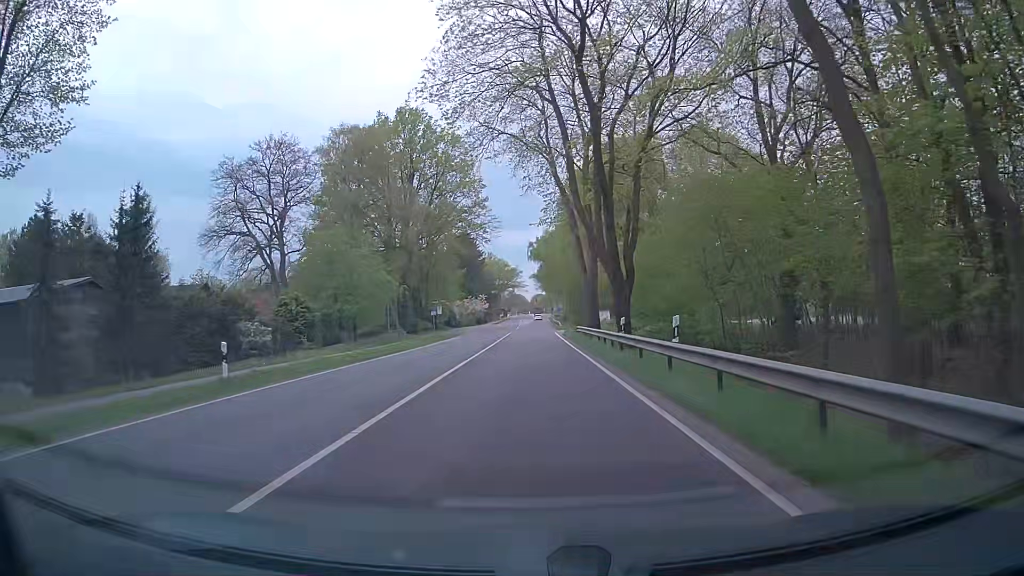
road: primary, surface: asphalt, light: Day
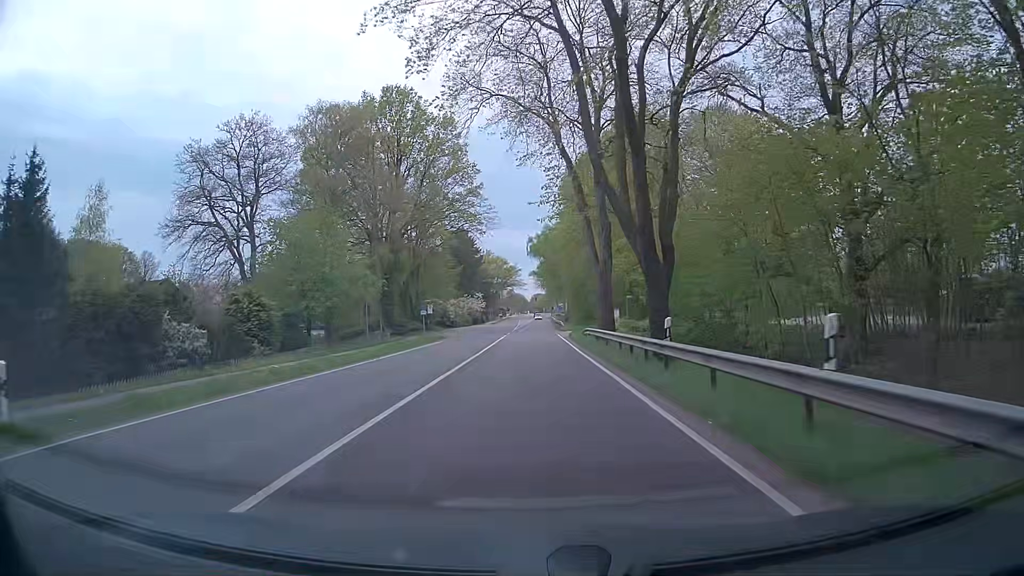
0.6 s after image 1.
(+0.2, +7.6) m; +1°
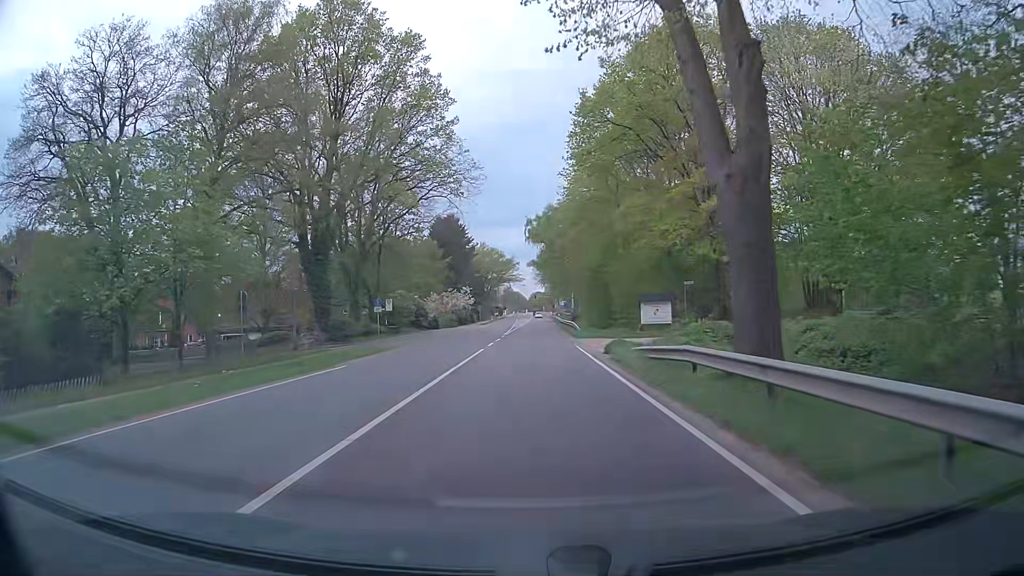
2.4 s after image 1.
(-0.1, +22.9) m; 0°
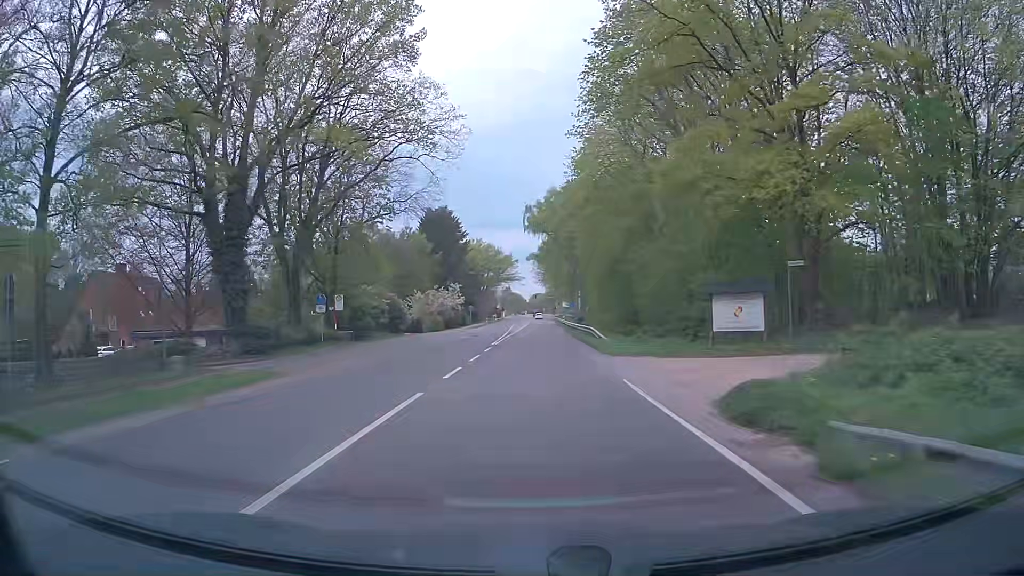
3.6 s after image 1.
(-0.1, +15.2) m; 0°
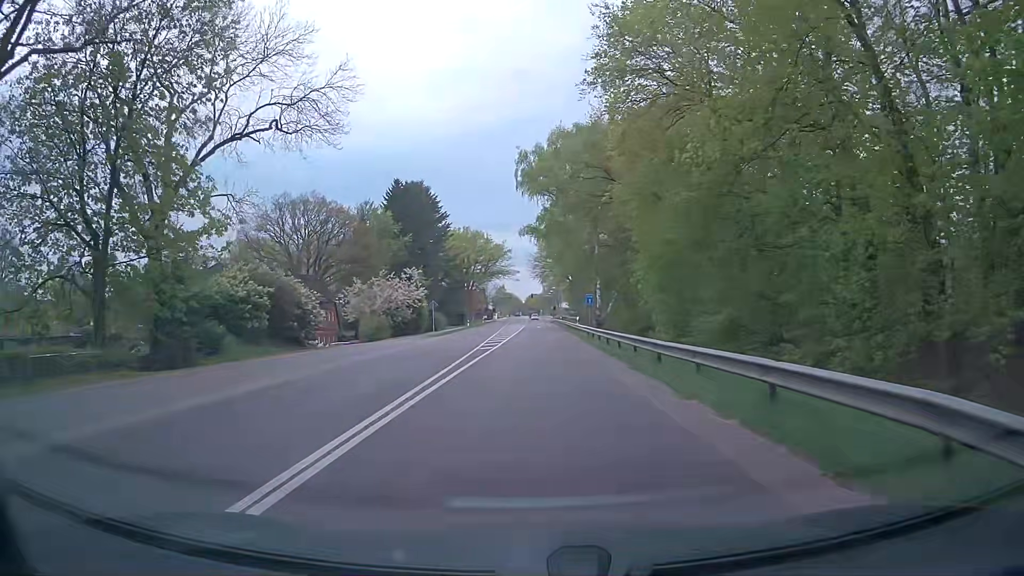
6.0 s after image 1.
(+0.1, +30.4) m; +1°
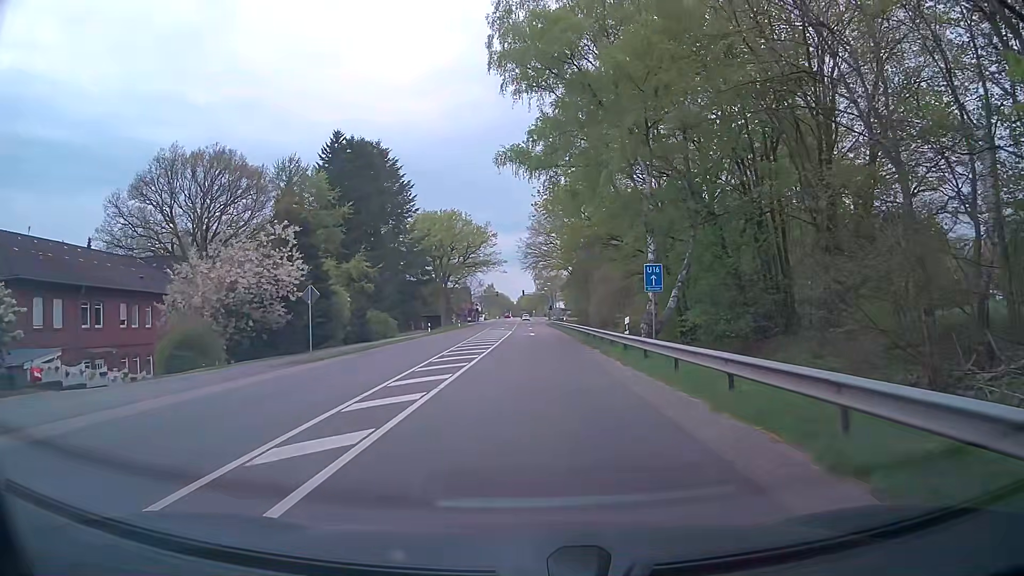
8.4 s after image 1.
(0.0, +30.4) m; 0°
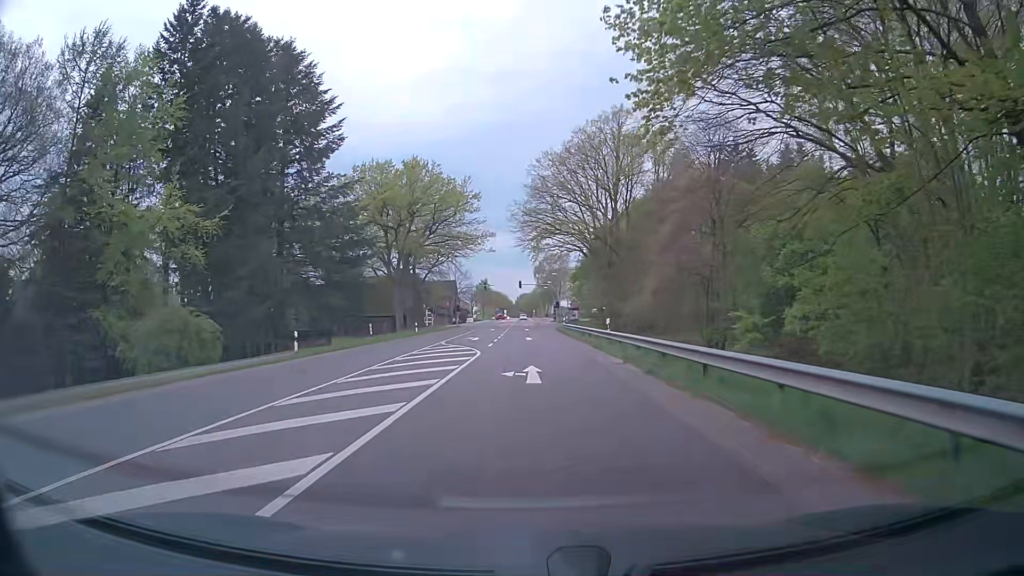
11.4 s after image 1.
(+0.2, +38.0) m; 0°
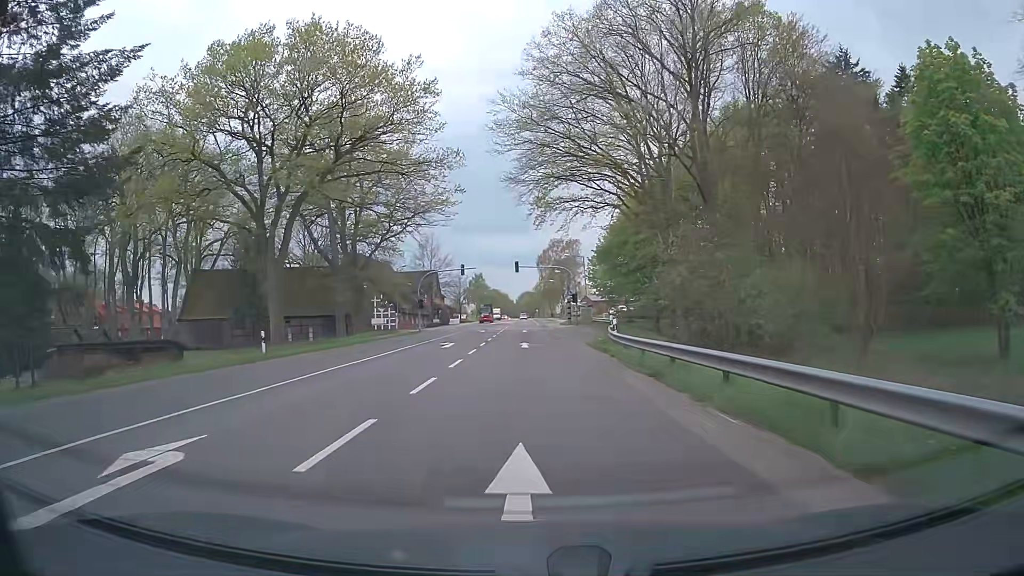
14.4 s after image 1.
(+0.1, +38.0) m; 0°
(0, +10) (0, +20) (0, +30) (0, +40) (-1, +50) (-1, +60) (-1, +70) (-1, +80) (-1, +90) (-2, +100) m
